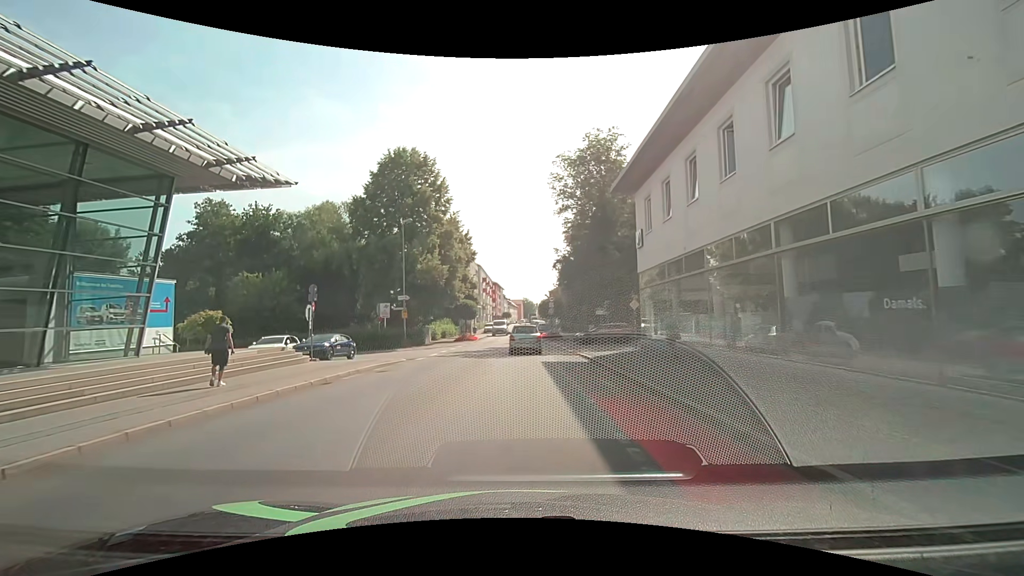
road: tertiary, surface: asphalt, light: Day
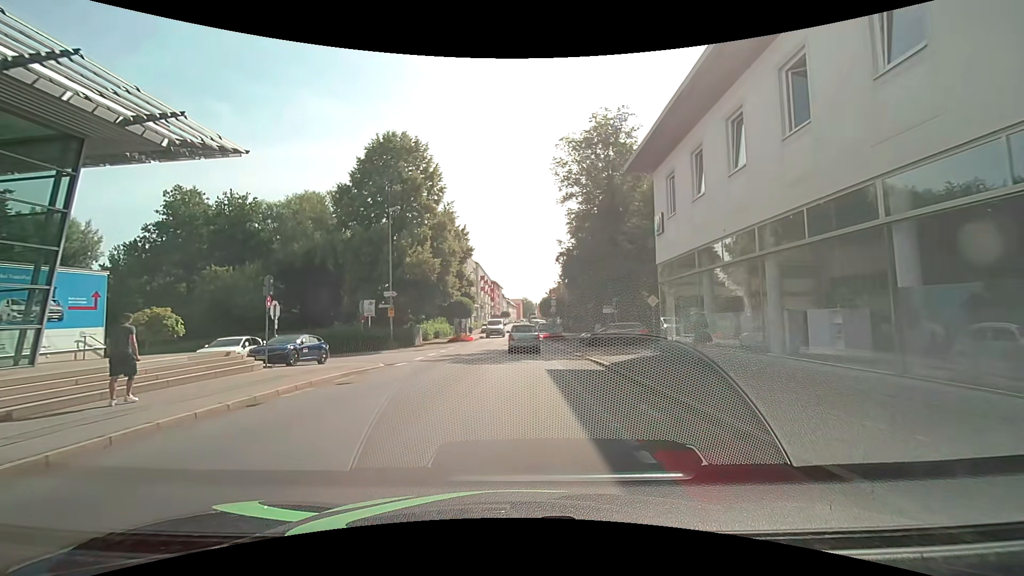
(0.0, +3.9) m; +1°
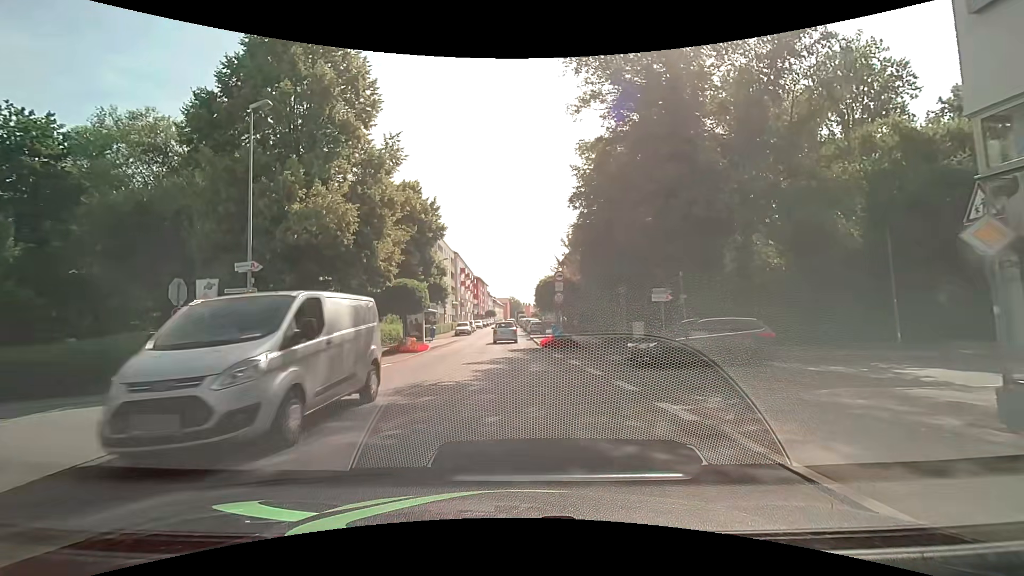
(+0.2, +17.3) m; +1°
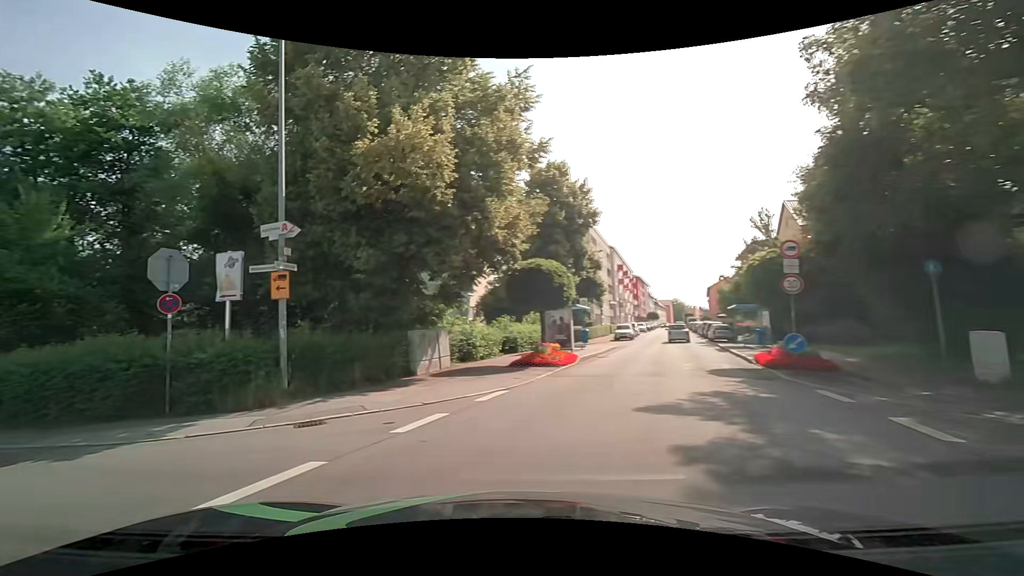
(-0.5, +8.9) m; -17°
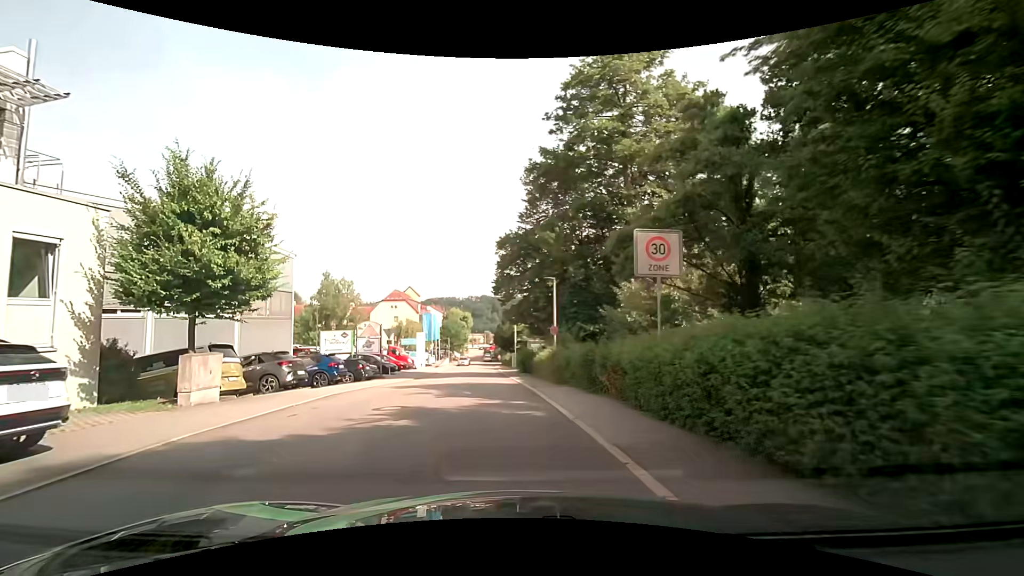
(-11.2, +9.9) m; -75°
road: residential
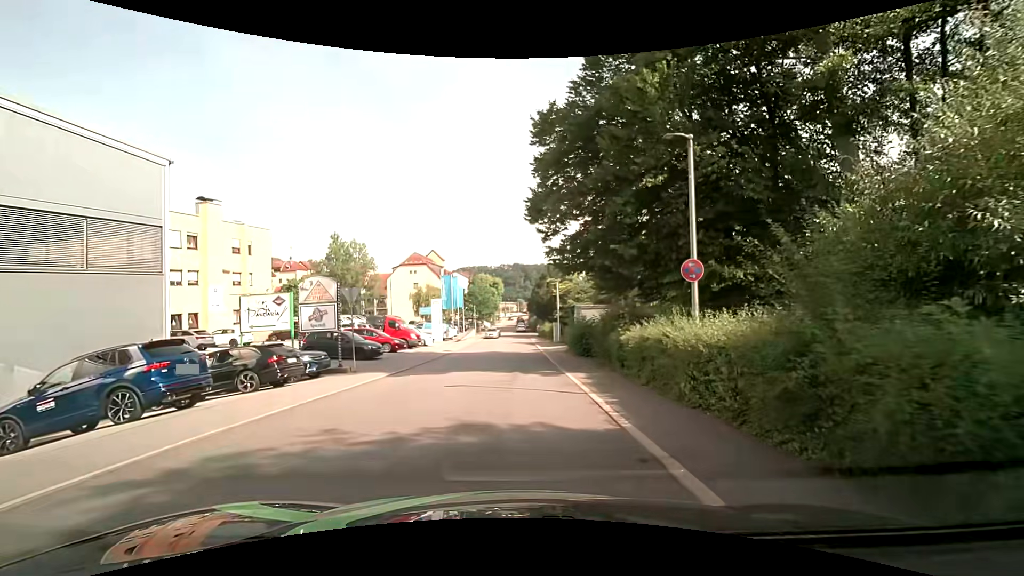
(-0.8, +14.6) m; -3°
